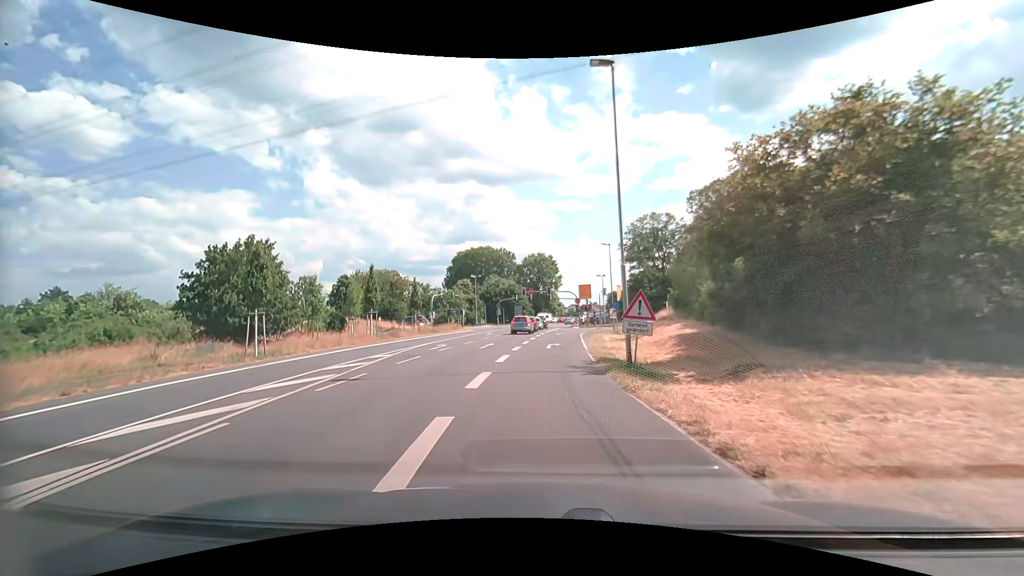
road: tertiary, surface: asphalt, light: Day
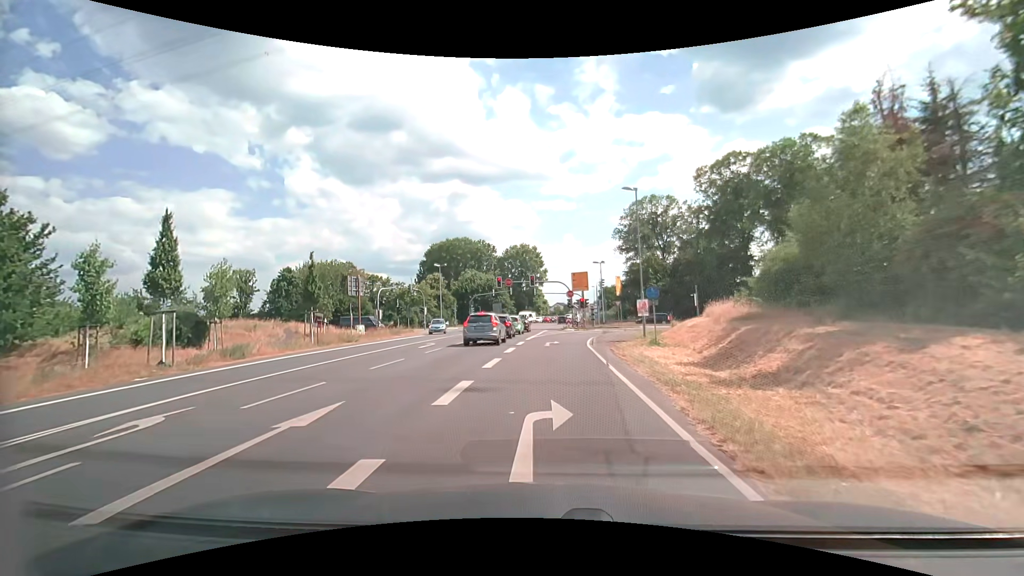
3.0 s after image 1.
(0.0, +19.7) m; +2°
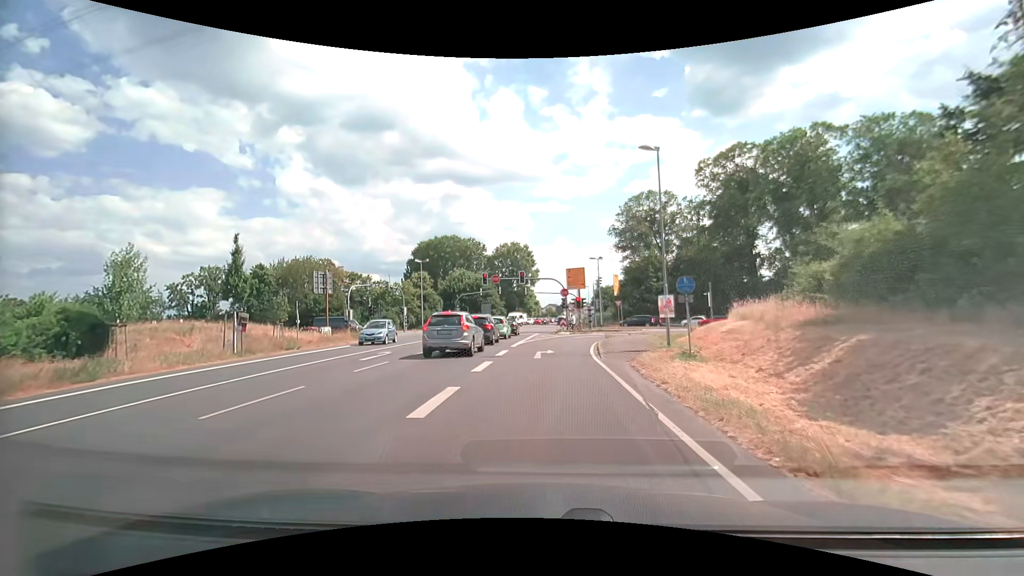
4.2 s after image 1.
(0.0, +6.8) m; 0°
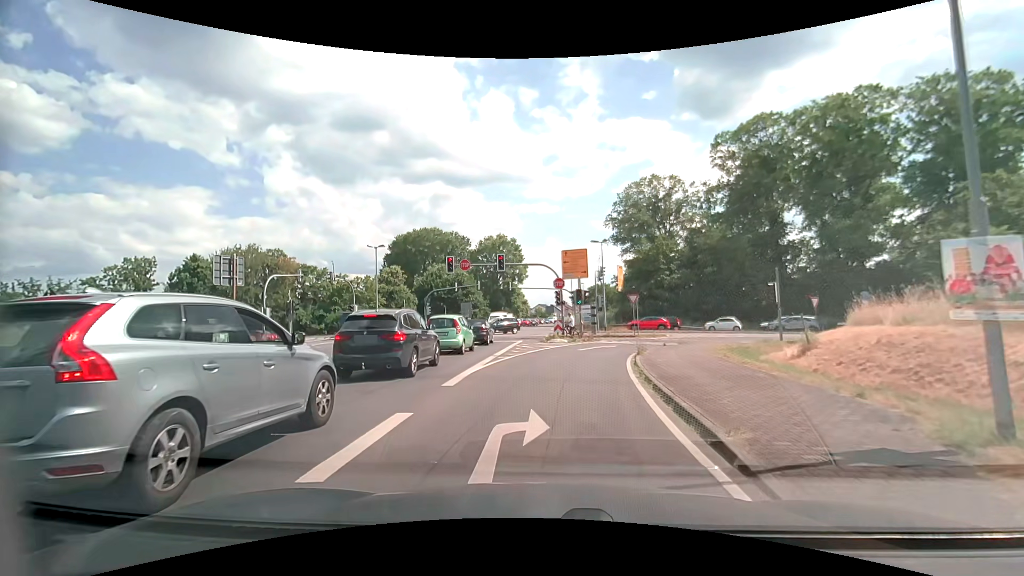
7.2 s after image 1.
(+0.2, +14.5) m; +1°
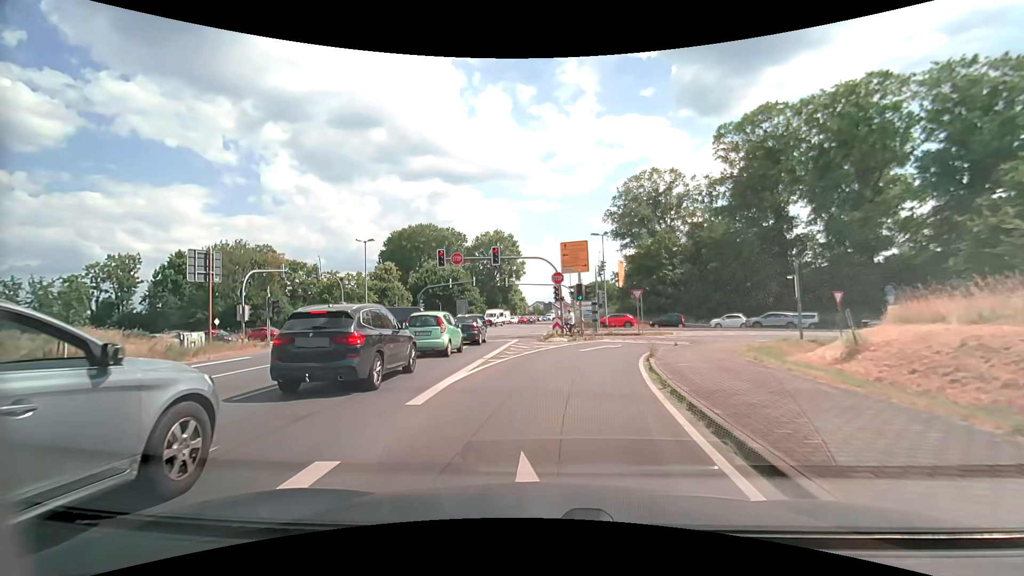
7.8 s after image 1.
(+0.1, +2.6) m; +1°
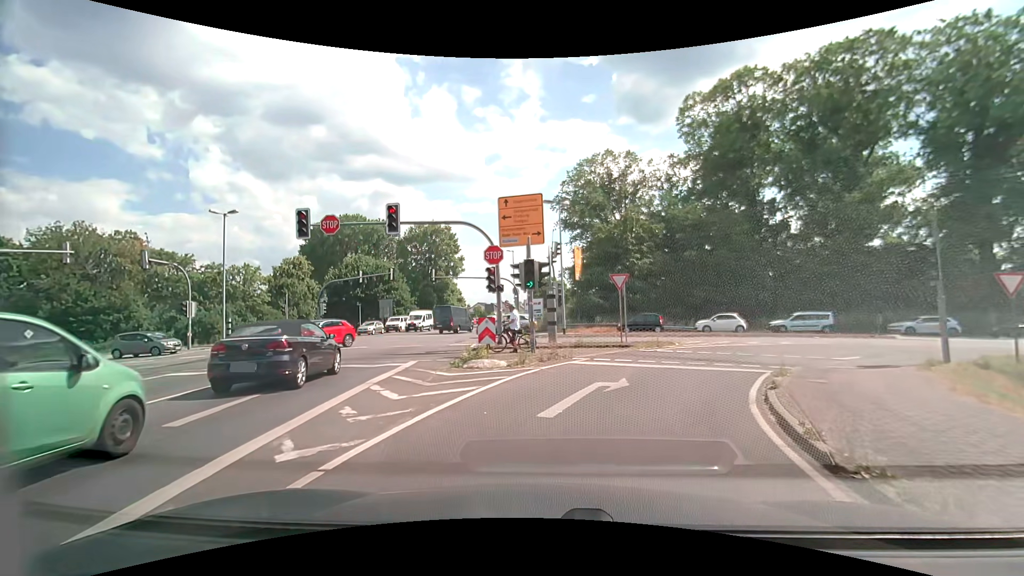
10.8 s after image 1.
(+0.5, +14.1) m; +6°
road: tertiary_link
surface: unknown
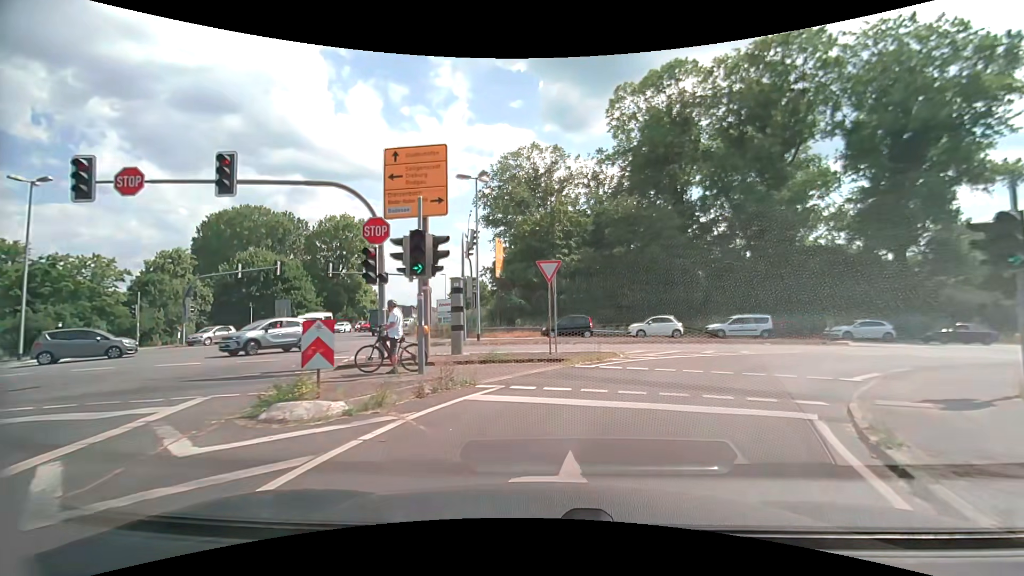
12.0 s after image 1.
(+0.4, +6.4) m; +7°
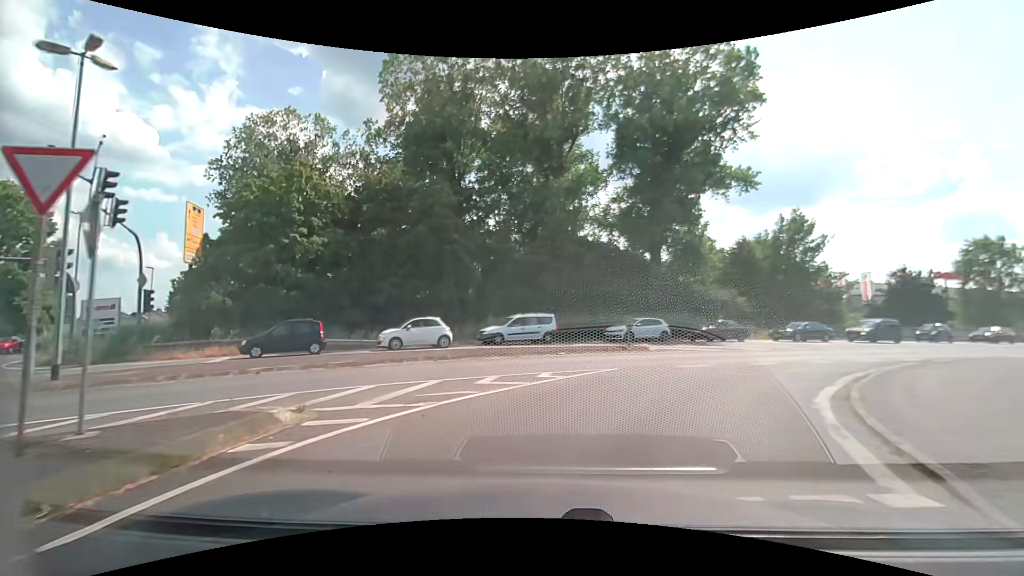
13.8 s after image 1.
(+2.3, +10.2) m; +25°
(+2, +10) (+8, +18) (+15, +25) (+23, +30) (+32, +35) (+41, +40) (+49, +45) (+58, +50) (+67, +55) (+75, +60) m
